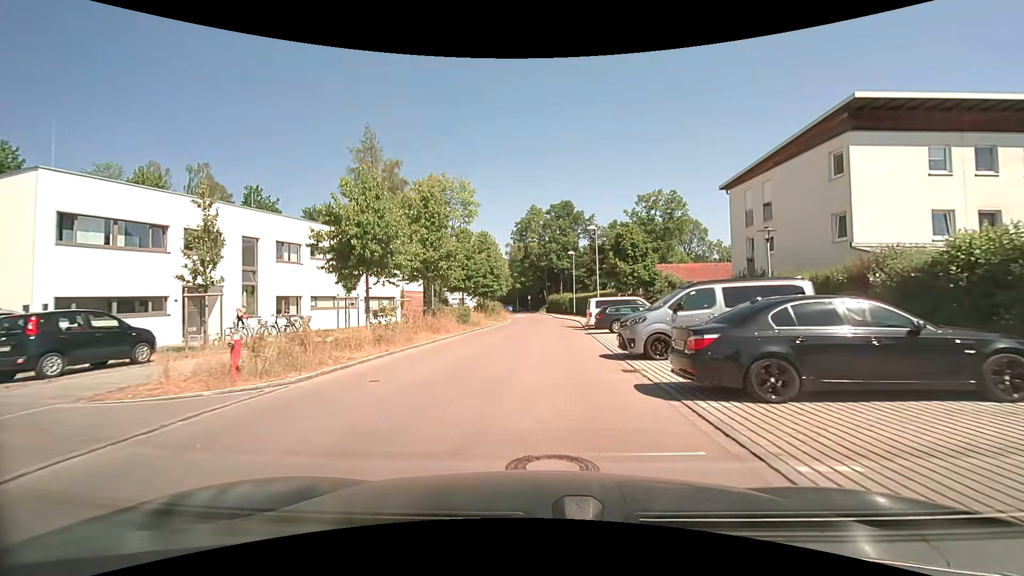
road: residential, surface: asphalt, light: Day
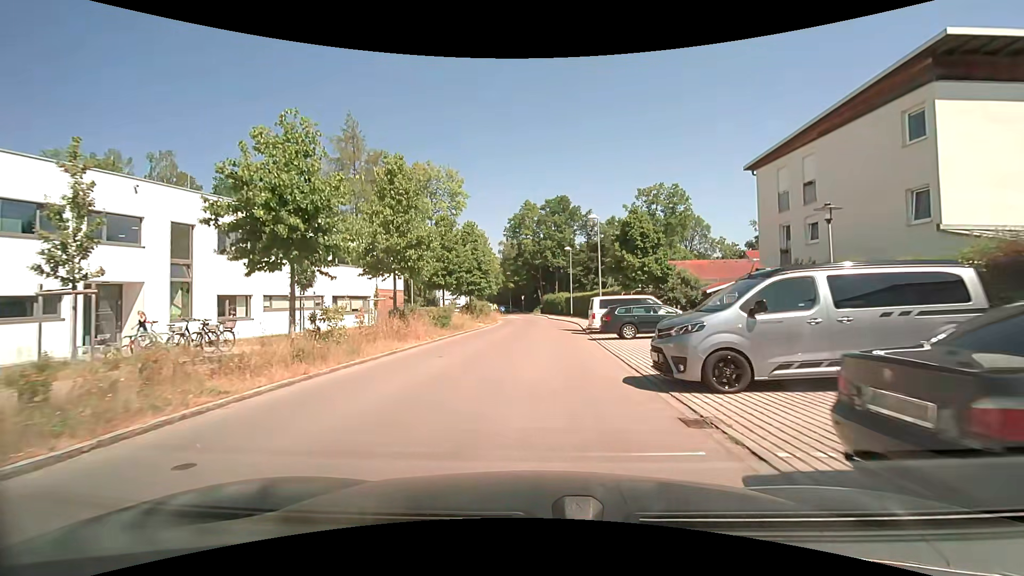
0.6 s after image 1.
(+0.1, +4.9) m; +1°
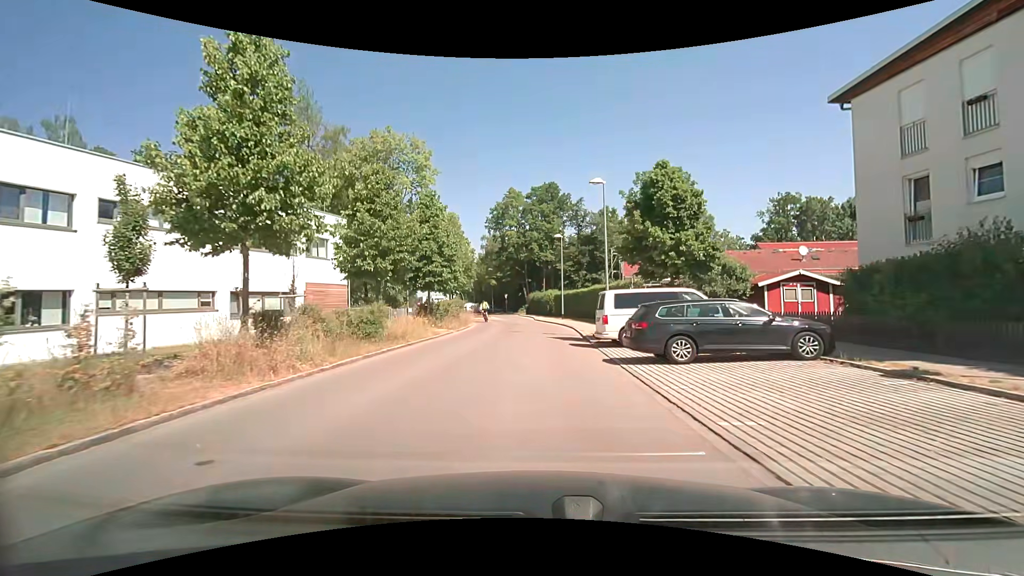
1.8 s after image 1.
(+0.1, +9.5) m; +1°
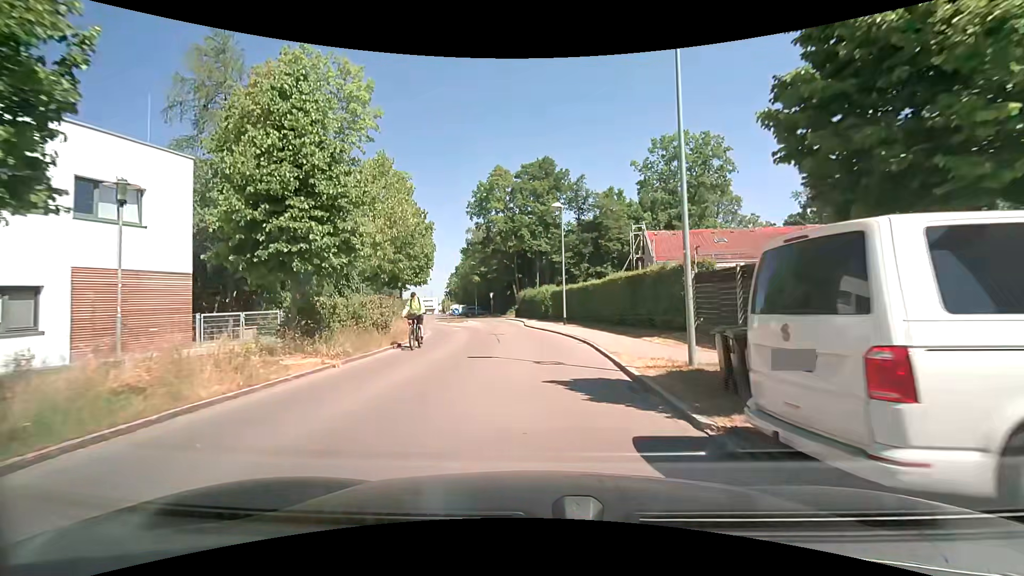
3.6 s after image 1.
(+0.3, +14.1) m; +1°
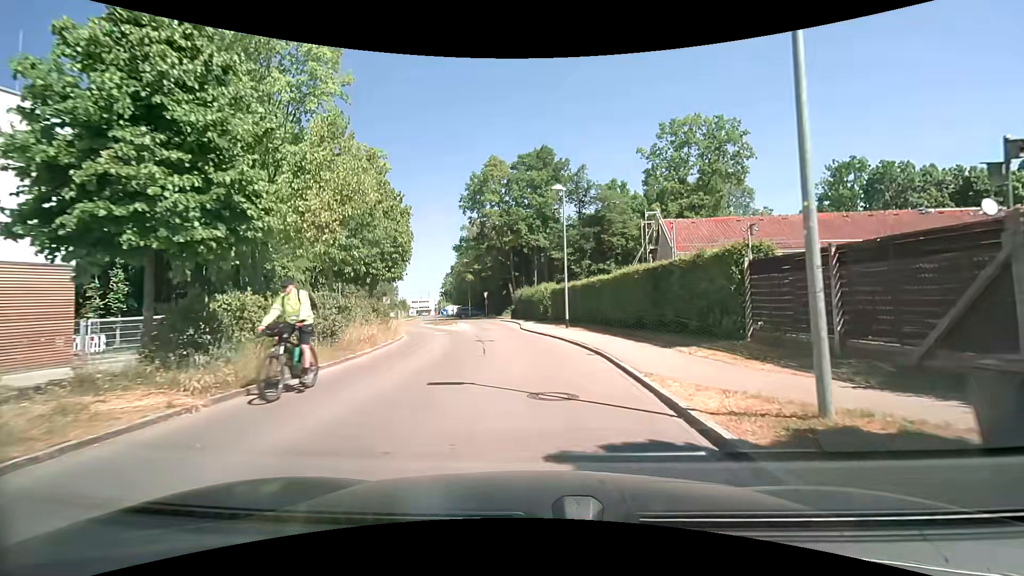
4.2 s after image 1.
(0.0, +4.7) m; -1°
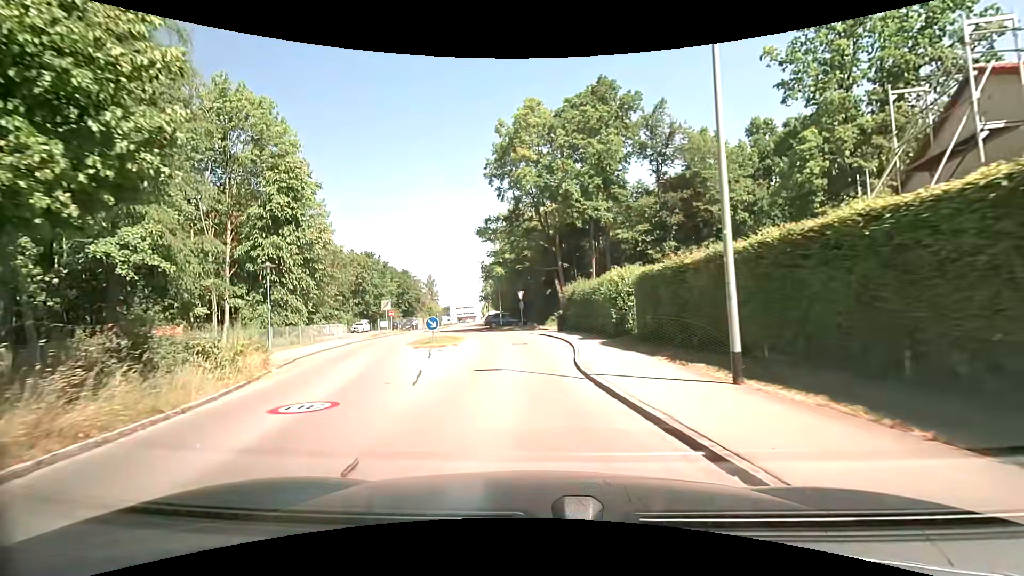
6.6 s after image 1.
(-0.2, +18.7) m; -4°
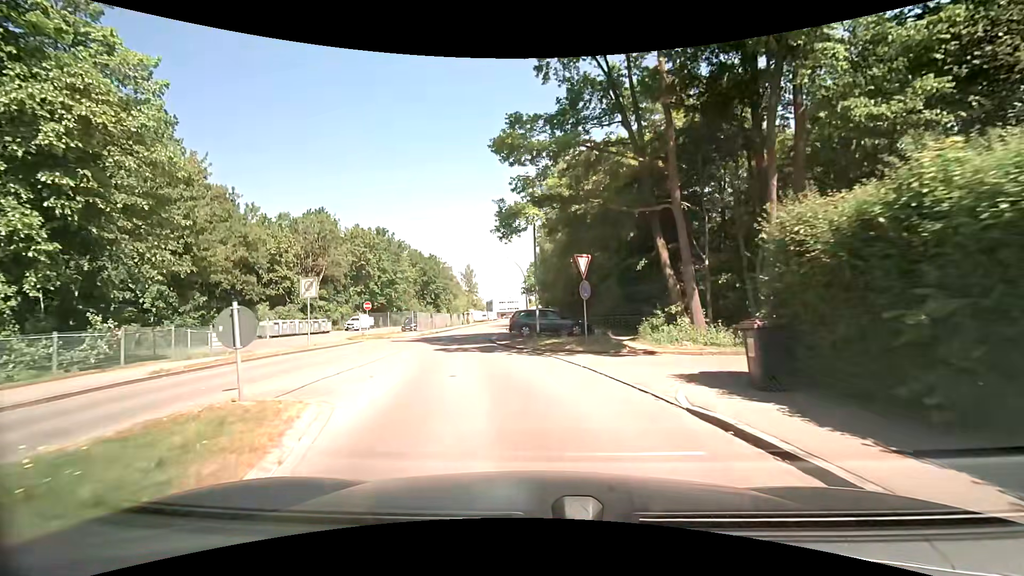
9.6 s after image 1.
(-1.3, +24.0) m; -6°
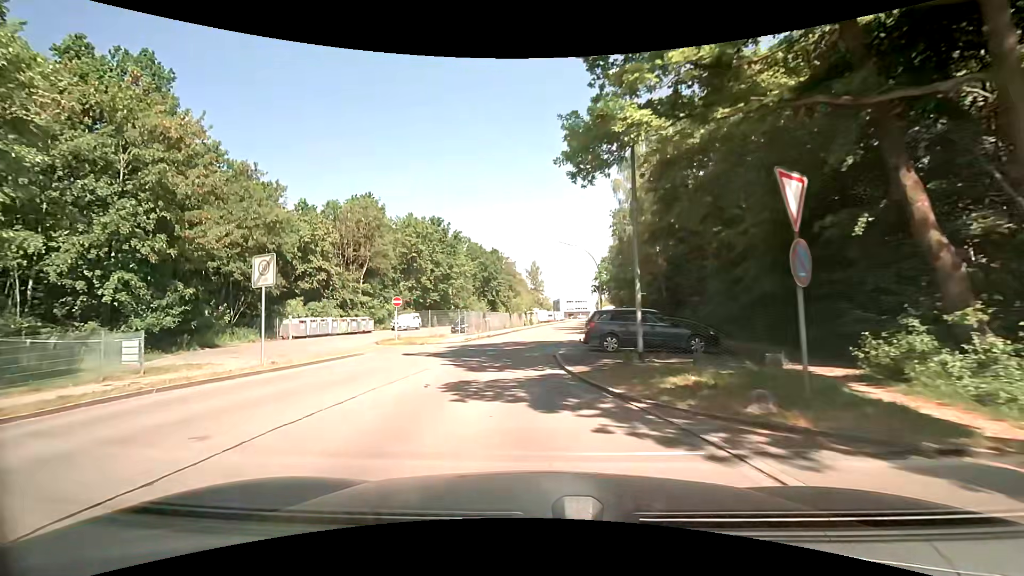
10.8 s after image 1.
(-0.6, +9.7) m; -7°
